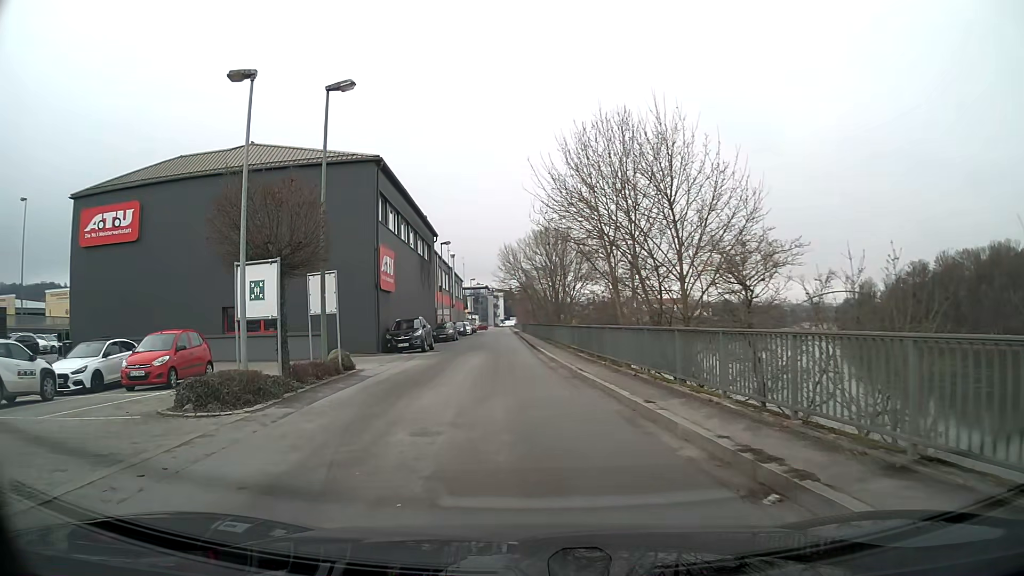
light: Day
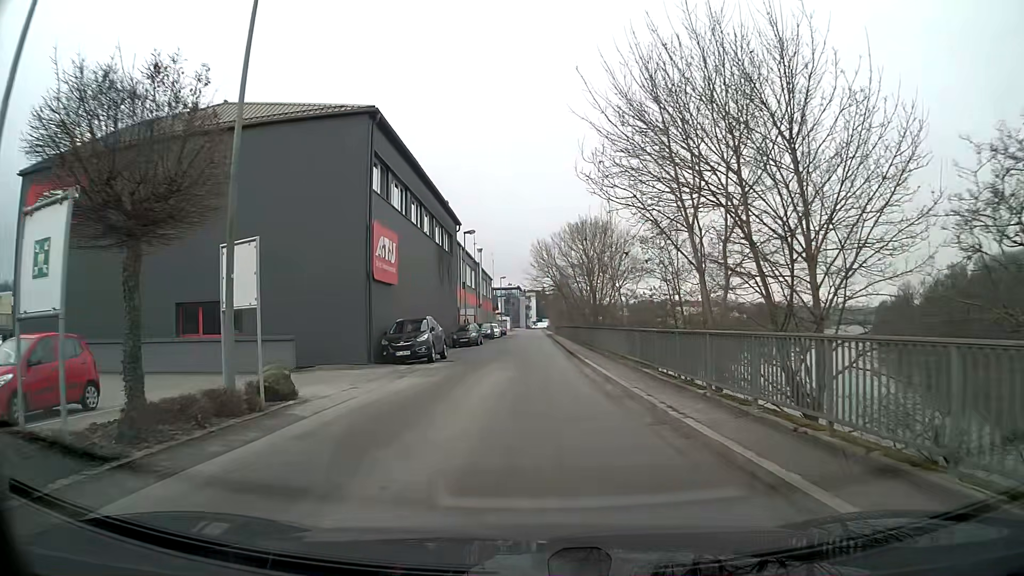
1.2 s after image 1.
(-0.2, +7.6) m; -2°
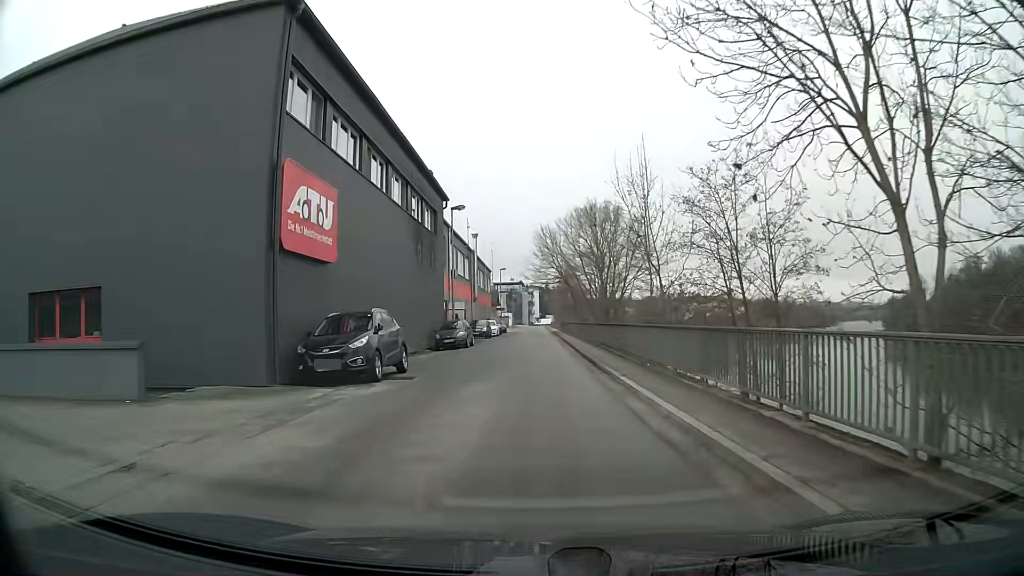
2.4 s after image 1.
(0.0, +9.0) m; 0°
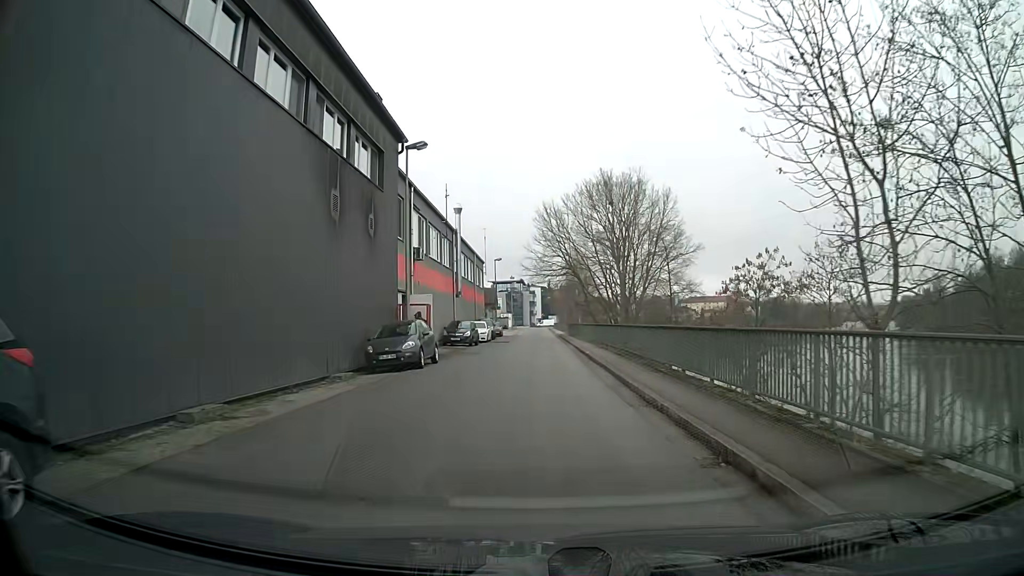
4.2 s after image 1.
(0.0, +14.3) m; 0°
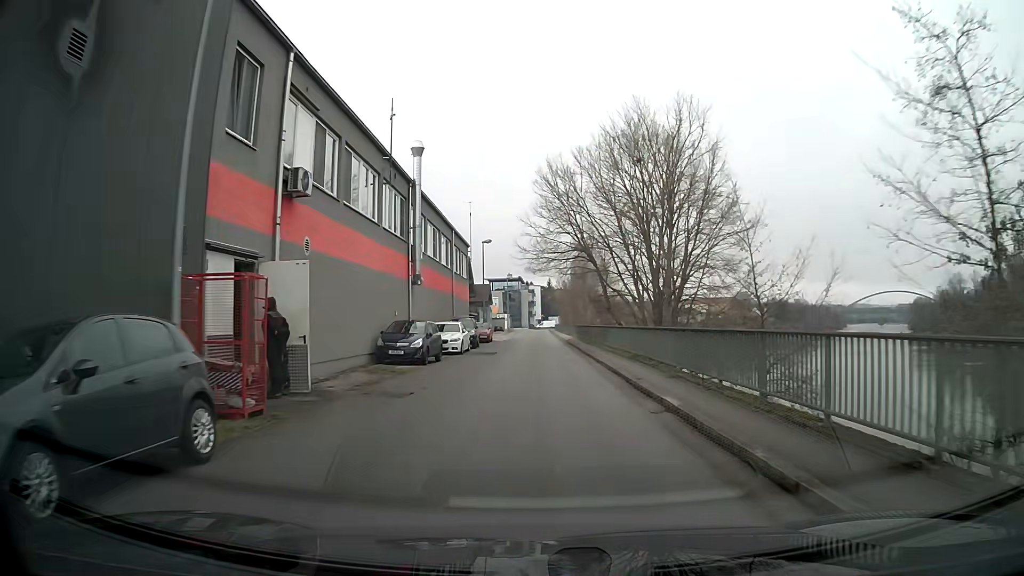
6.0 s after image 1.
(0.0, +16.4) m; 0°
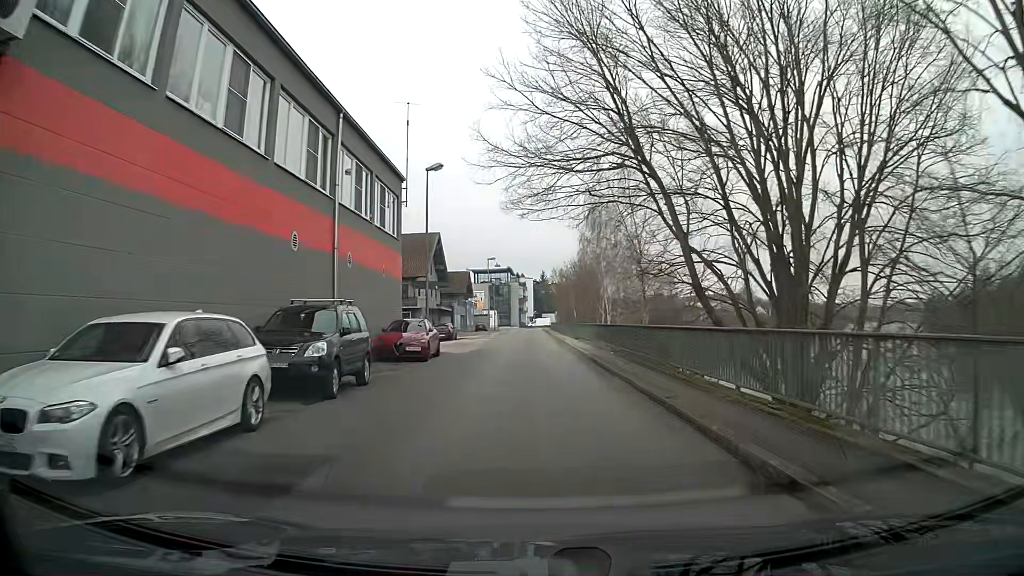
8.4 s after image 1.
(+0.1, +25.2) m; +1°
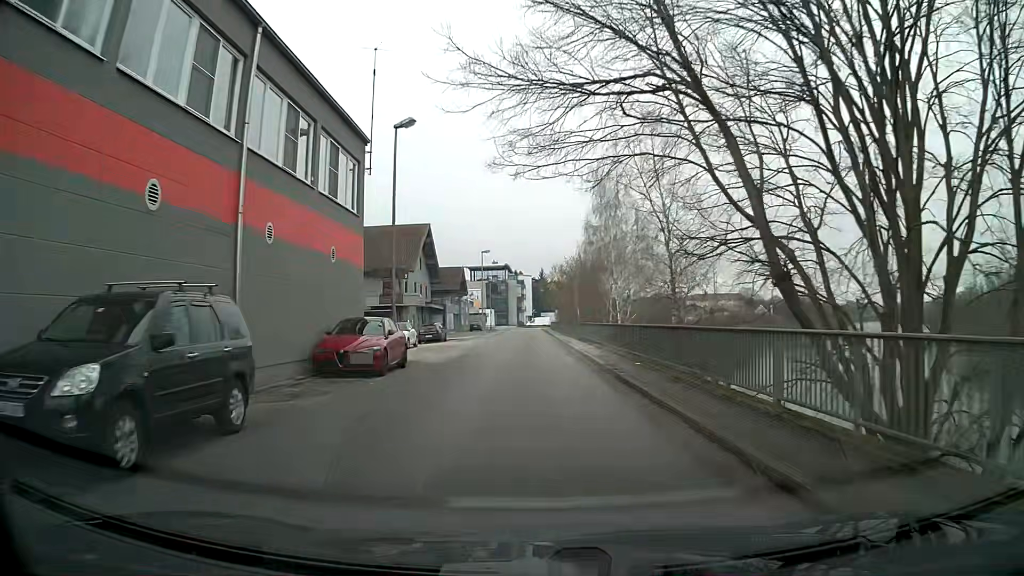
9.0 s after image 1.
(0.0, +6.5) m; 0°
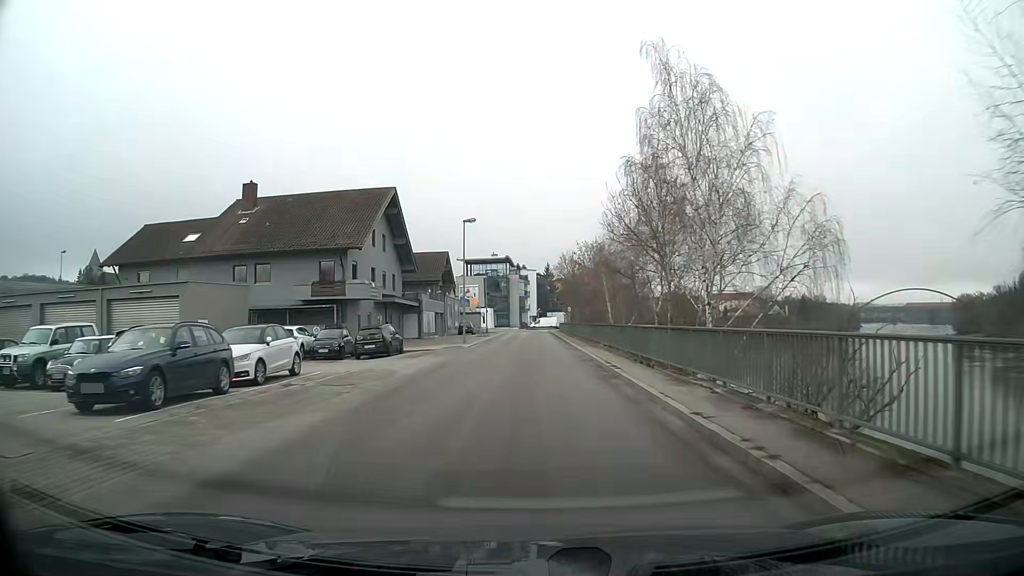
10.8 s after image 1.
(-0.2, +19.9) m; 0°
